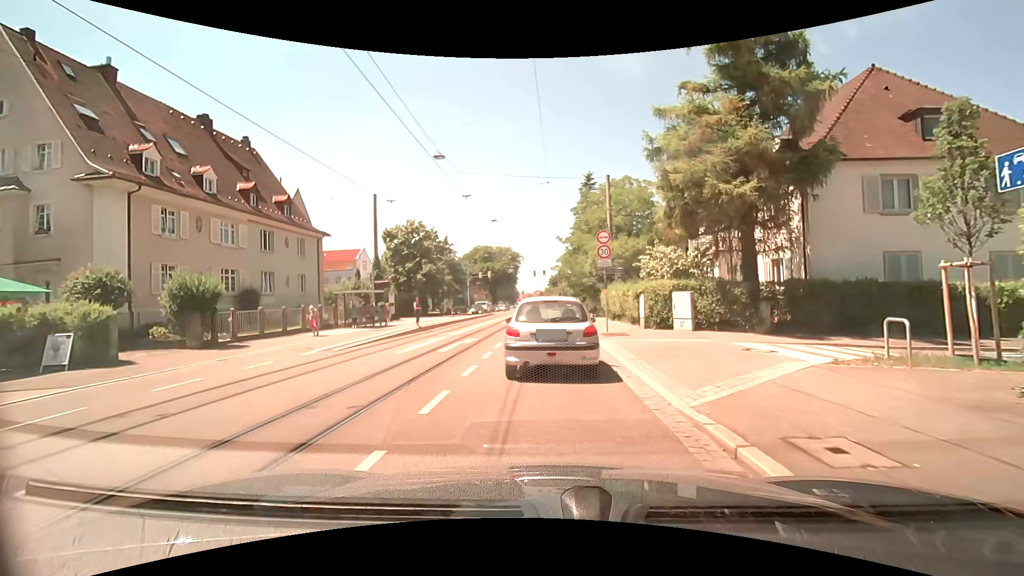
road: tertiary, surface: asphalt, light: Day
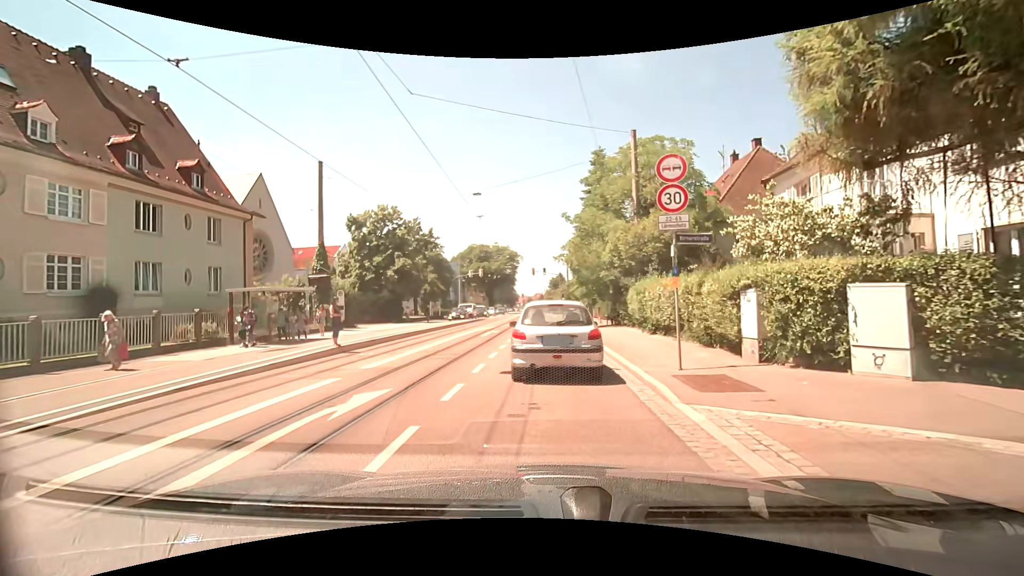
(-0.3, +11.1) m; -2°
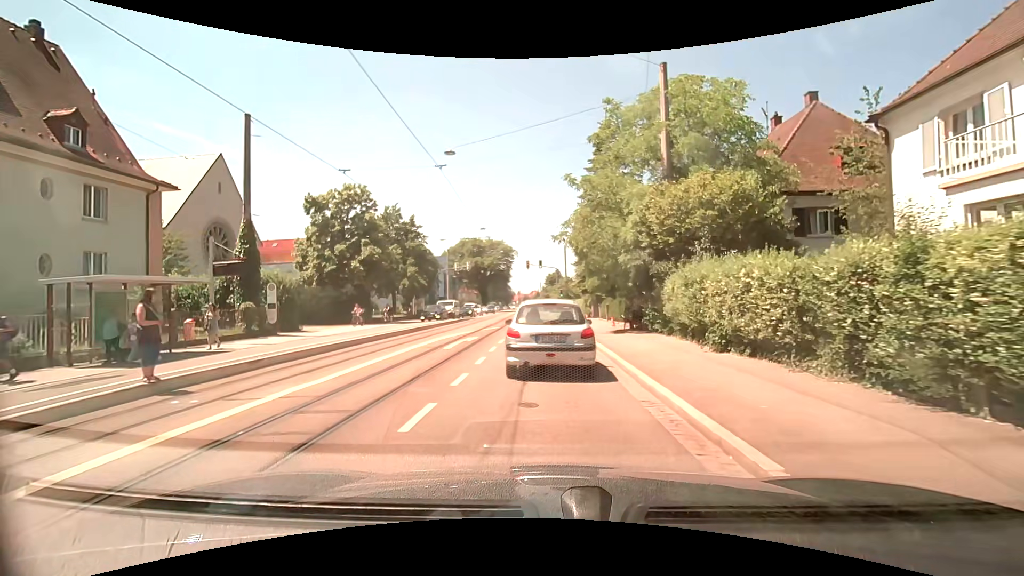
(+0.1, +7.8) m; +2°
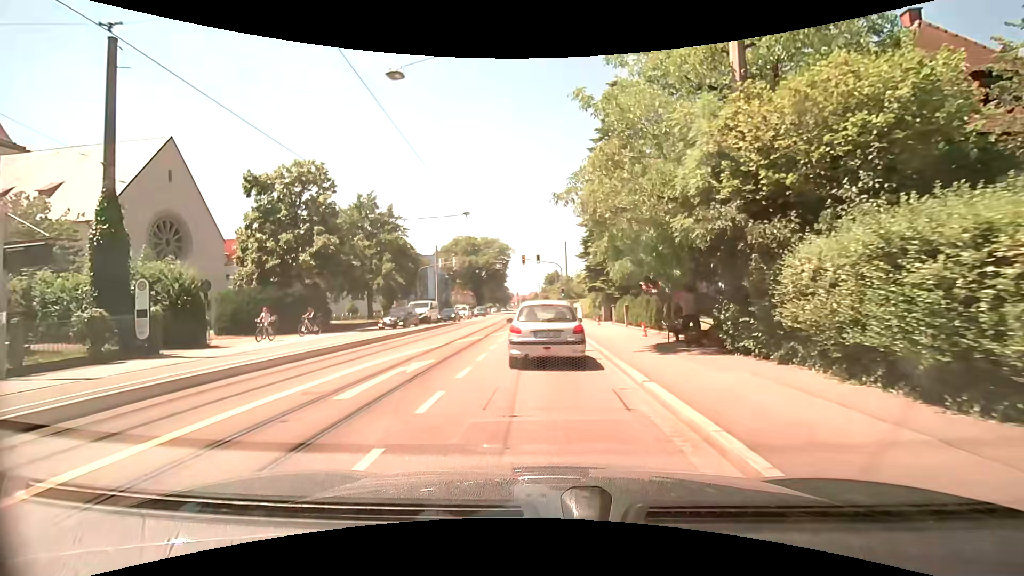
(0.0, +8.1) m; 0°
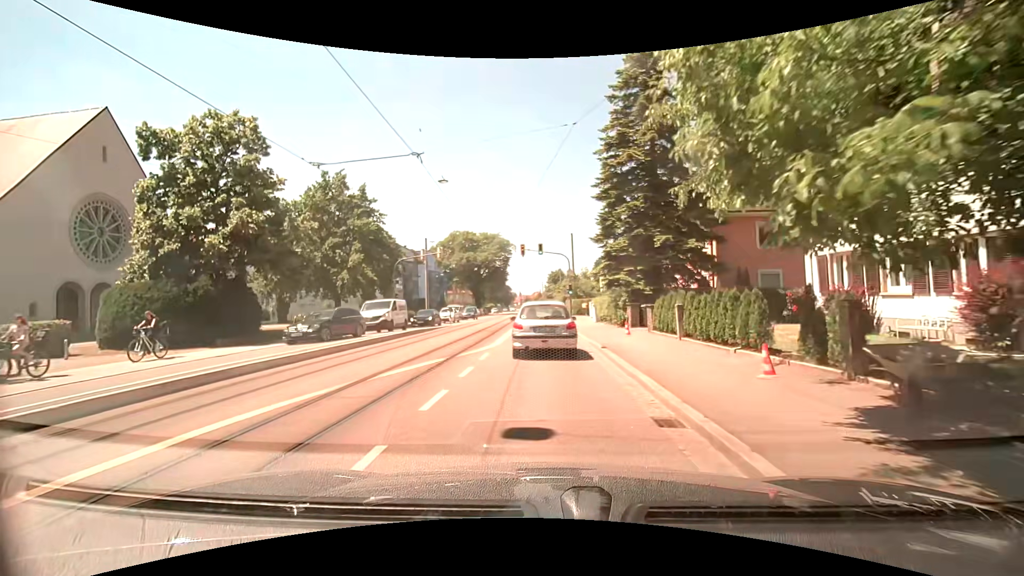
(-0.1, +9.0) m; -1°
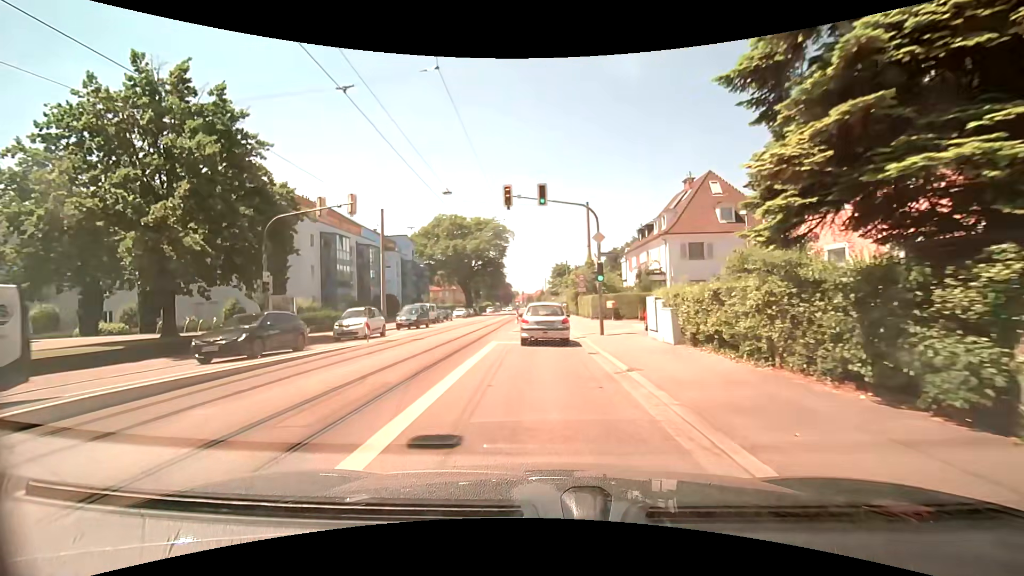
(0.0, +20.0) m; -1°
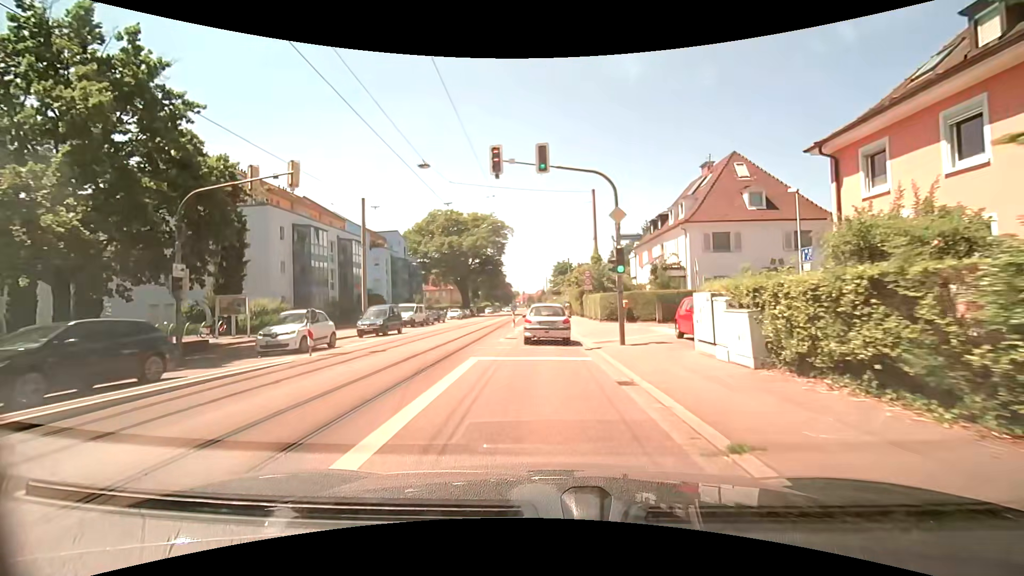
(+0.1, +5.3) m; +2°
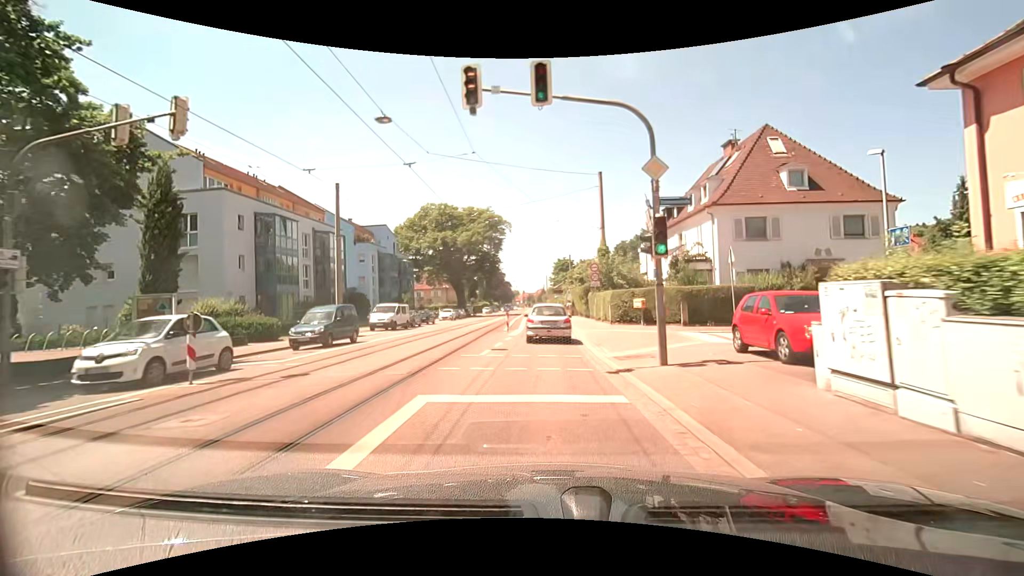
(-0.1, +5.4) m; -1°
(0, +10) (0, +20) (0, +30) (0, +40) (0, +50) (0, +60) (-1, +70) (-1, +80) (-1, +90) (-2, +100) m
